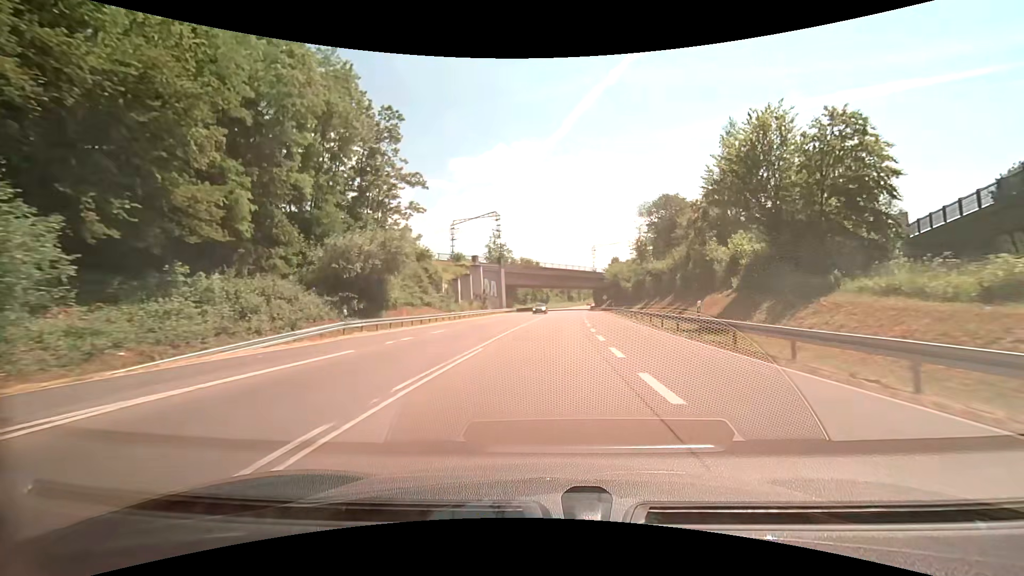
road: primary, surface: asphalt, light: Day
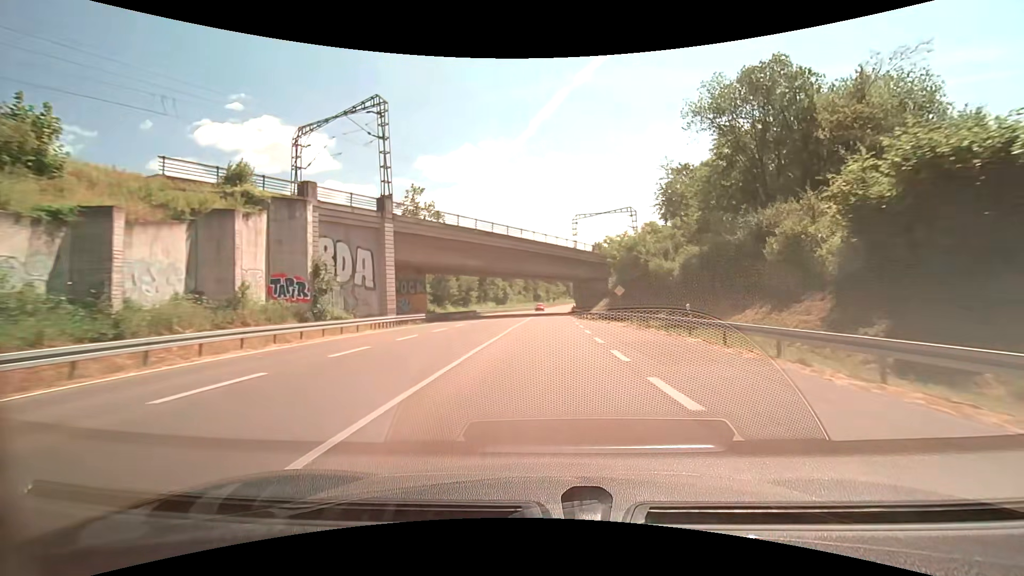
(+1.5, +47.3) m; +4°
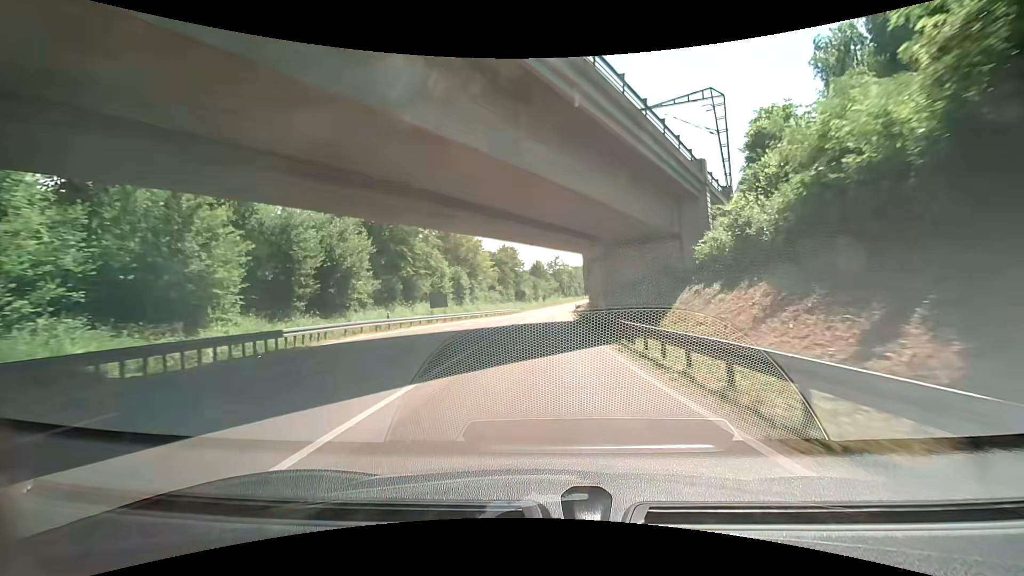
(+0.9, +45.7) m; +1°
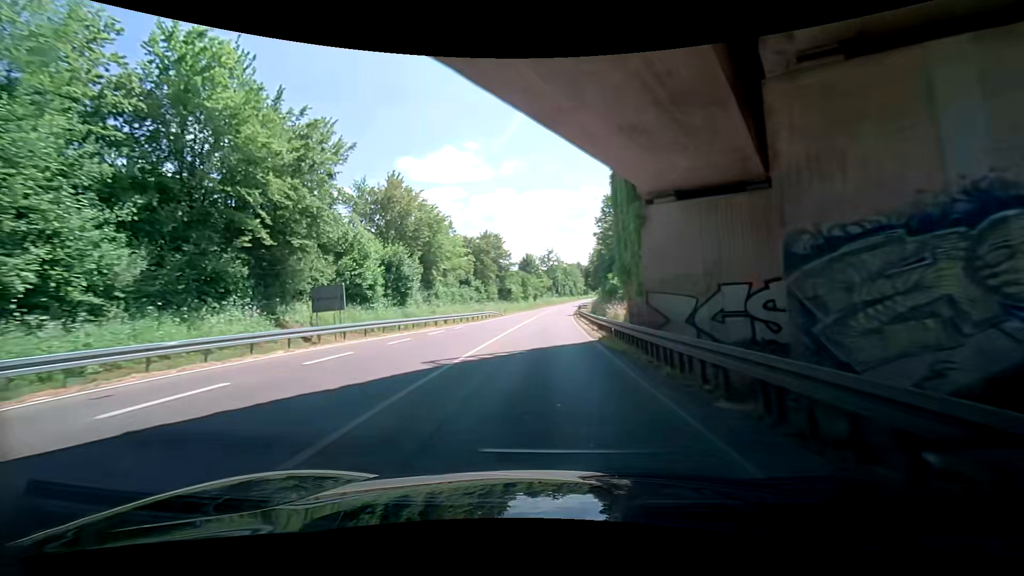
(+0.7, +22.4) m; +2°
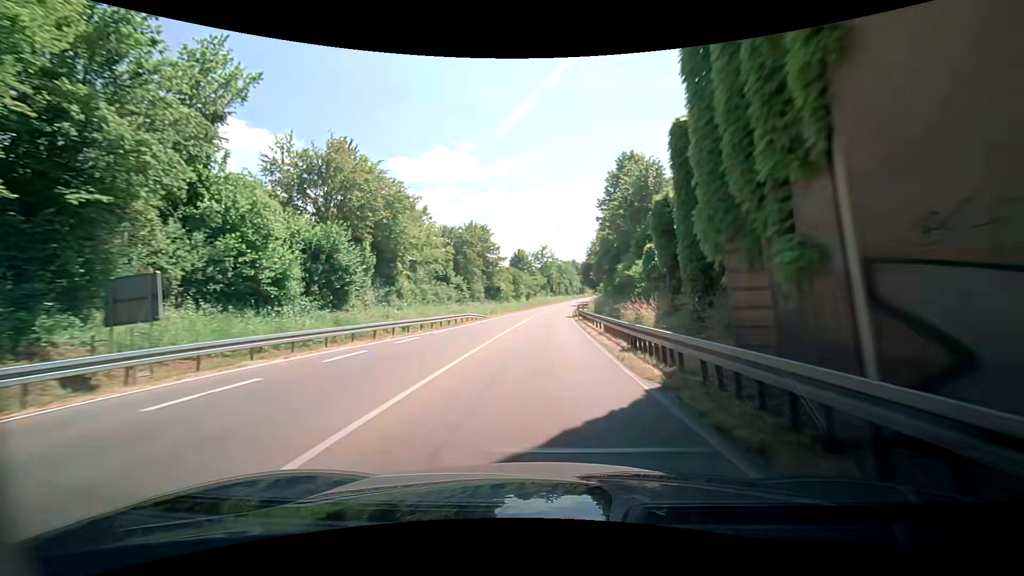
(-0.1, +11.2) m; -1°
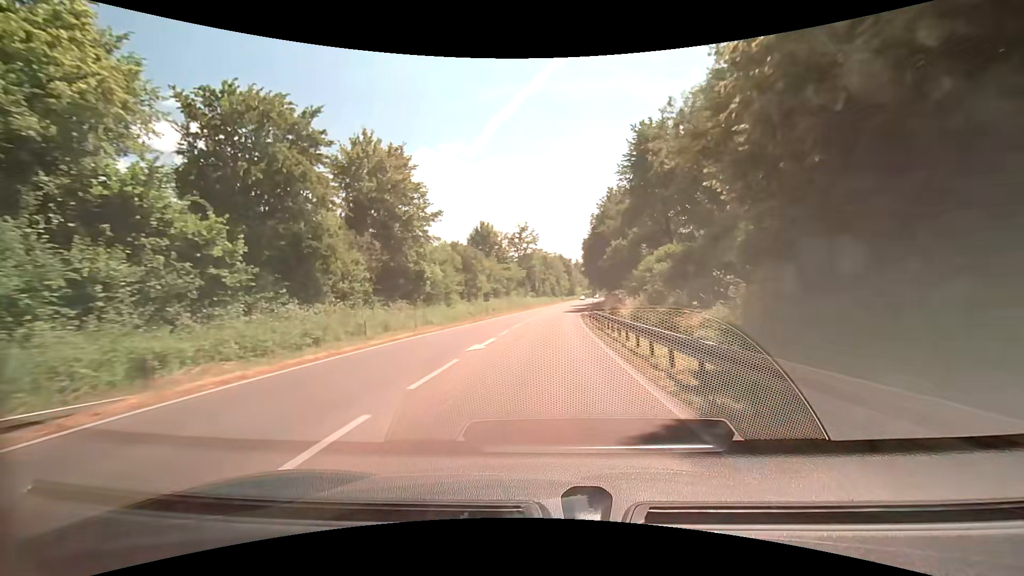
(+0.9, +44.2) m; +2°
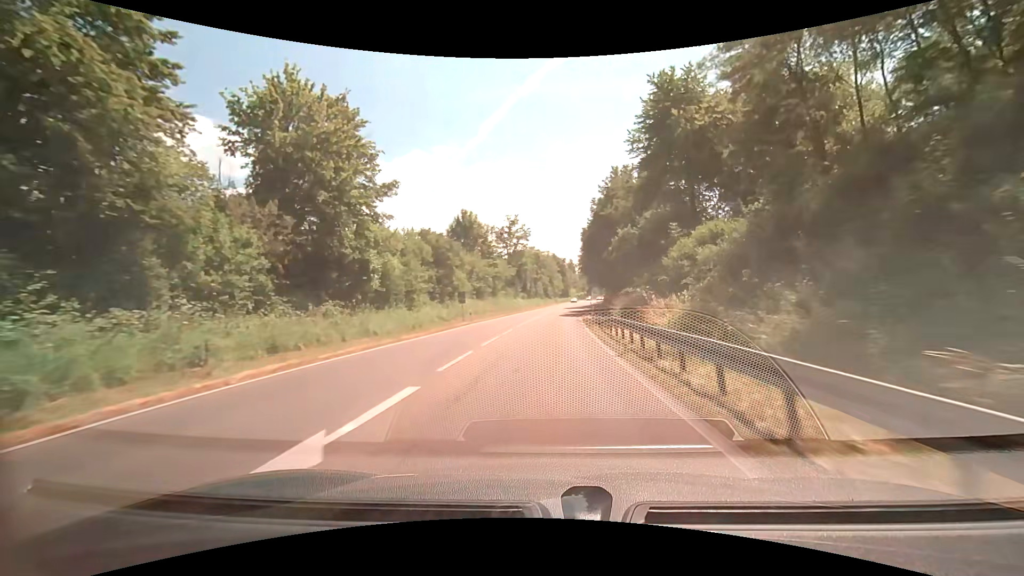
(+0.2, +10.9) m; +1°
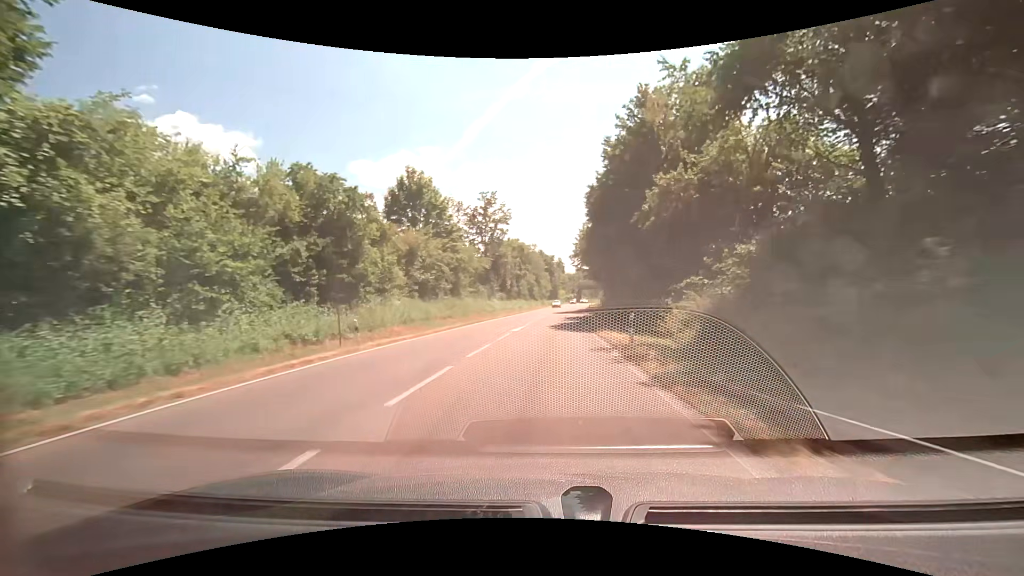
(+0.3, +21.6) m; +2°
(0, +10) (0, +20) (+1, +30) (+1, +40) (+2, +50) (+3, +60) (+3, +70) (+4, +80) (+5, +90) (+6, +100) m
